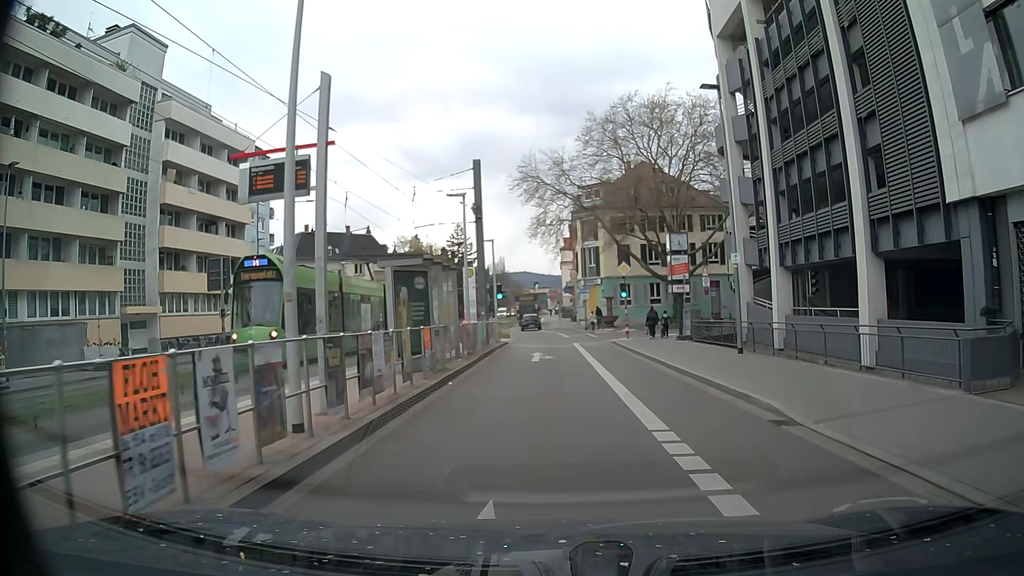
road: secondary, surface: asphalt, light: Day
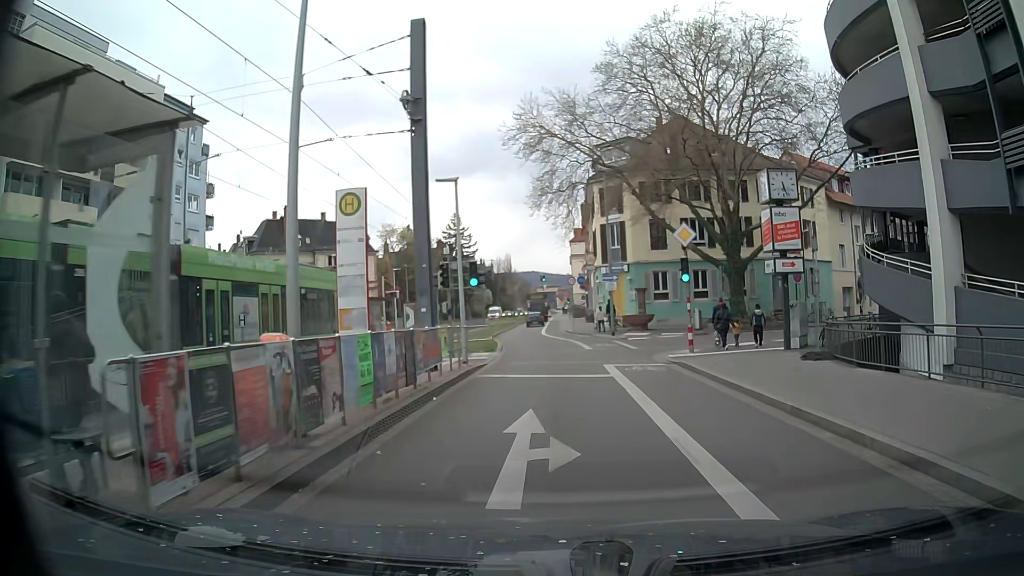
(0.0, +15.4) m; -1°
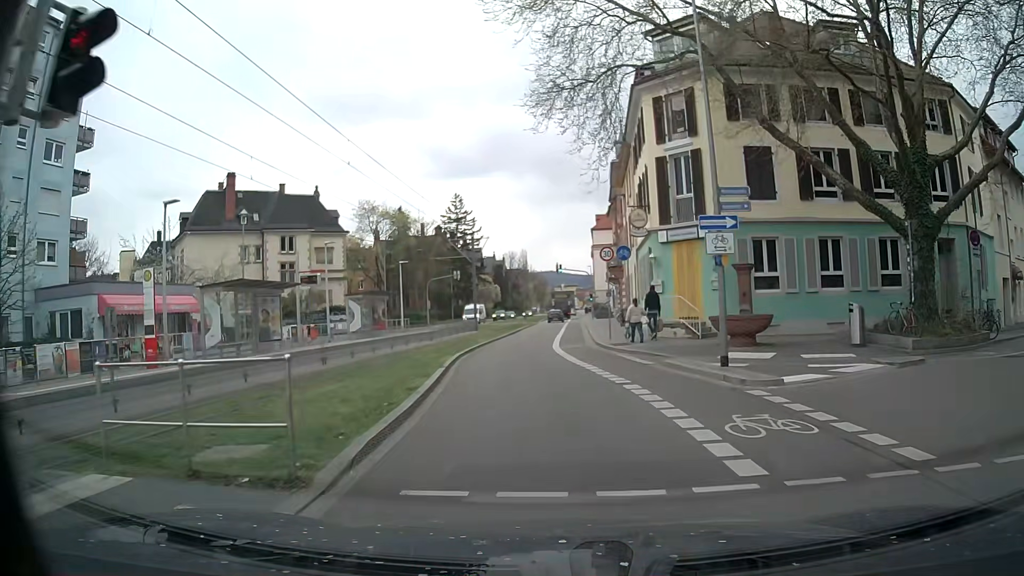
(+0.2, +19.8) m; -1°
(0, +10) (-1, +20) (-1, +30) (-1, +40) (-1, +50) (-1, +60) (0, +70) (0, +80) (0, +90) (+1, +100) m
